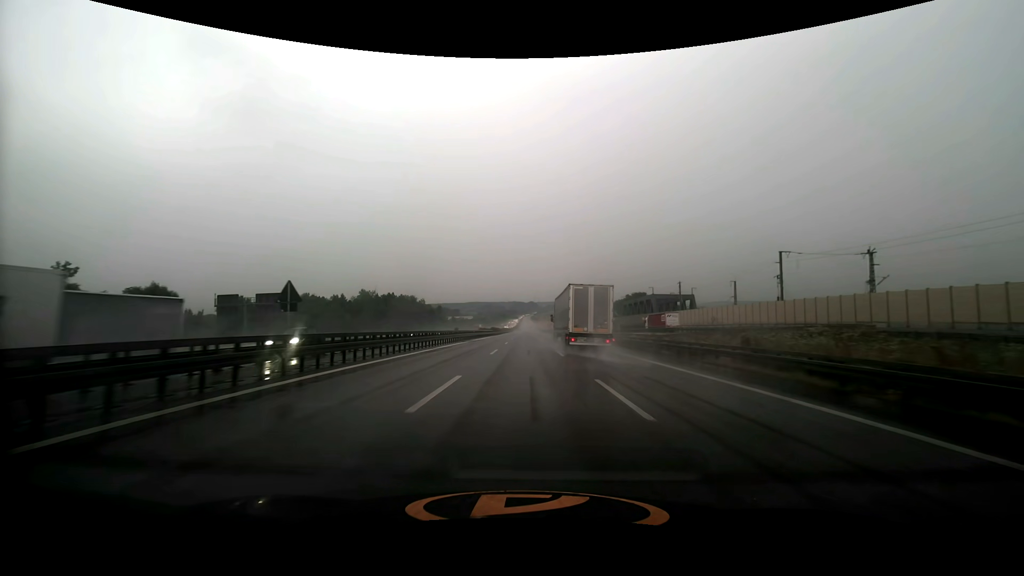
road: motorway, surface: asphalt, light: Day
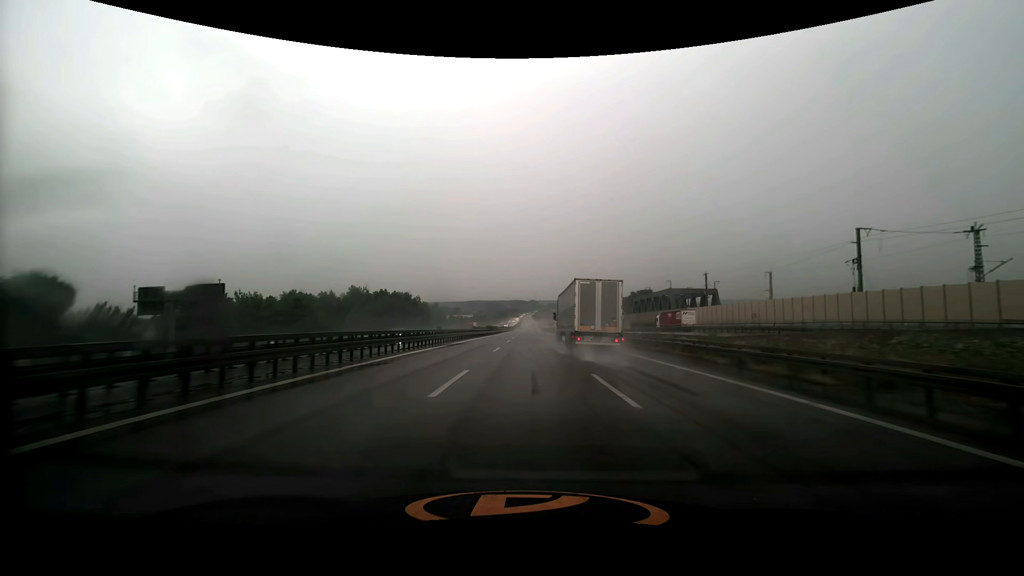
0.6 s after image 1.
(0.0, +16.7) m; 0°
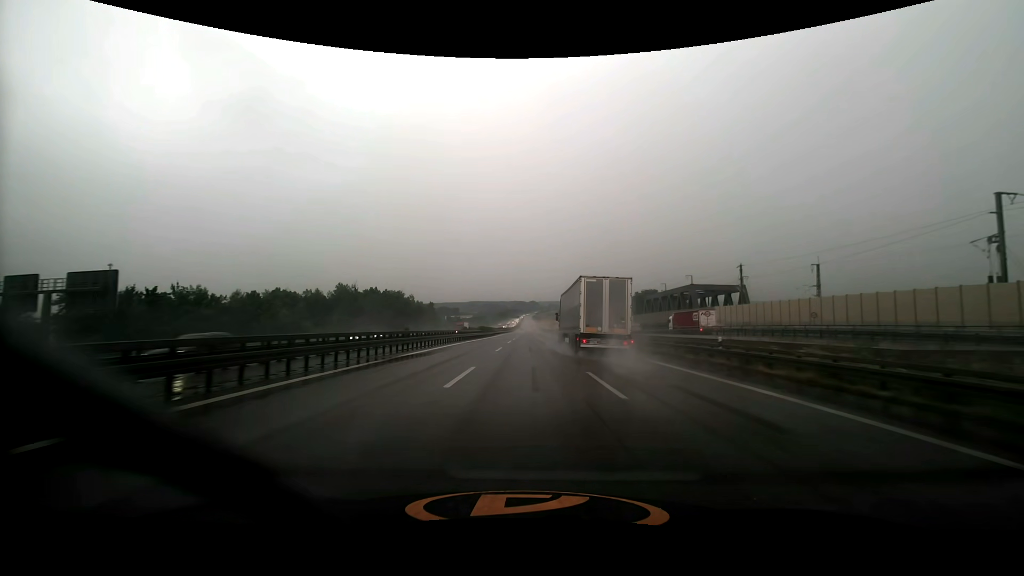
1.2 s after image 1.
(0.0, +16.6) m; 0°
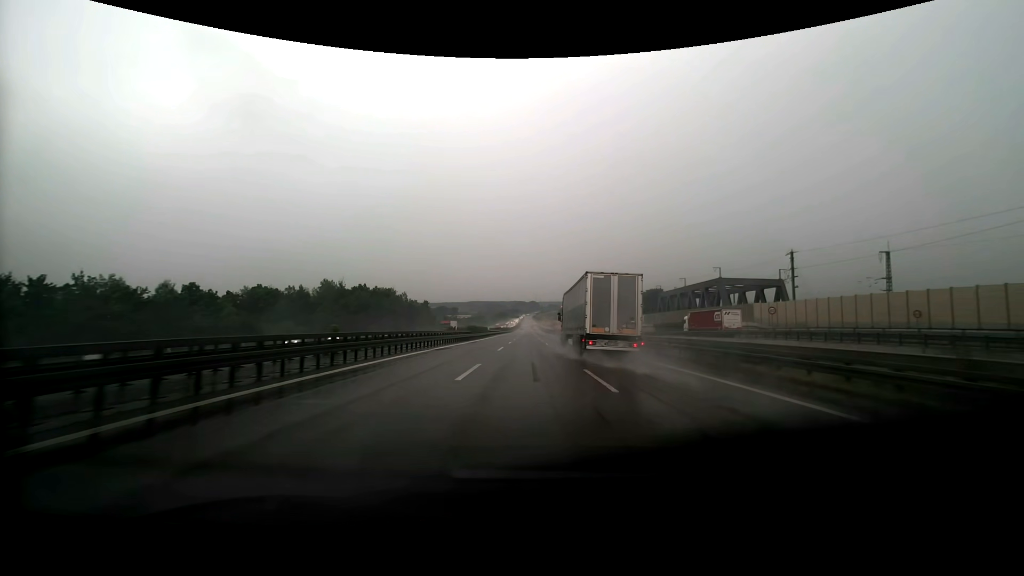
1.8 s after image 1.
(0.0, +16.6) m; 0°
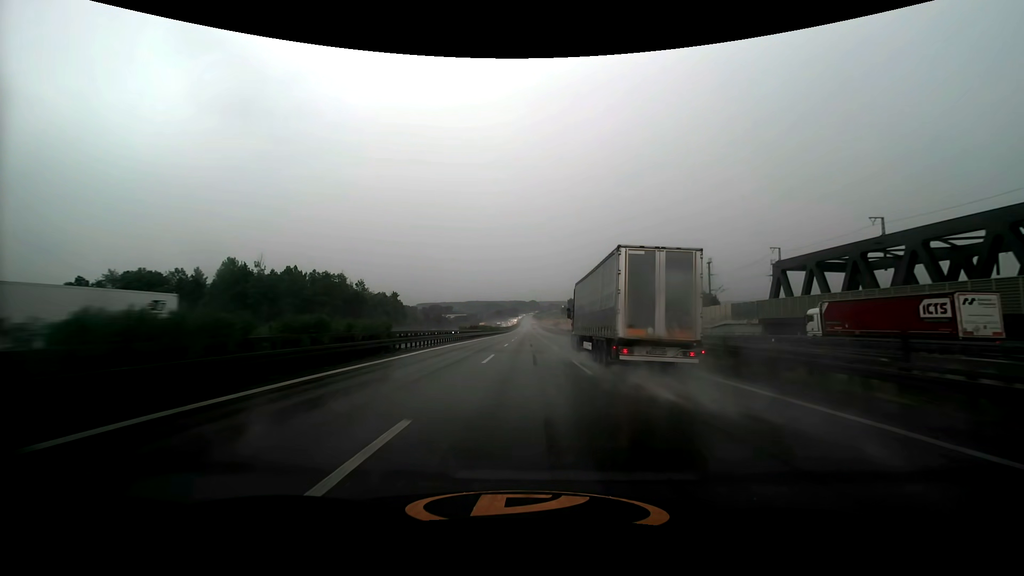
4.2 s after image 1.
(+0.1, +66.5) m; 0°
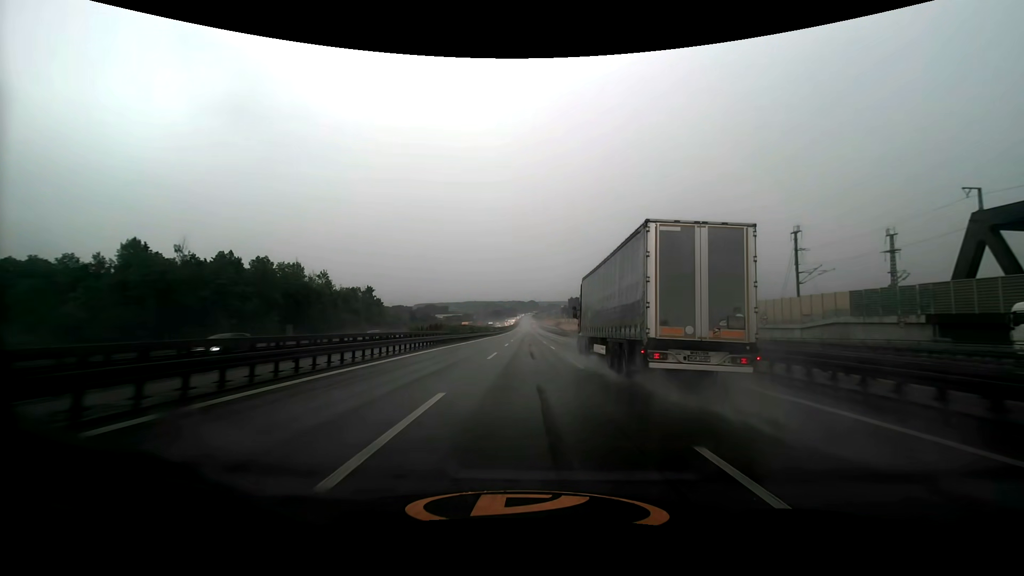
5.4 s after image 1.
(+0.1, +33.4) m; 0°
